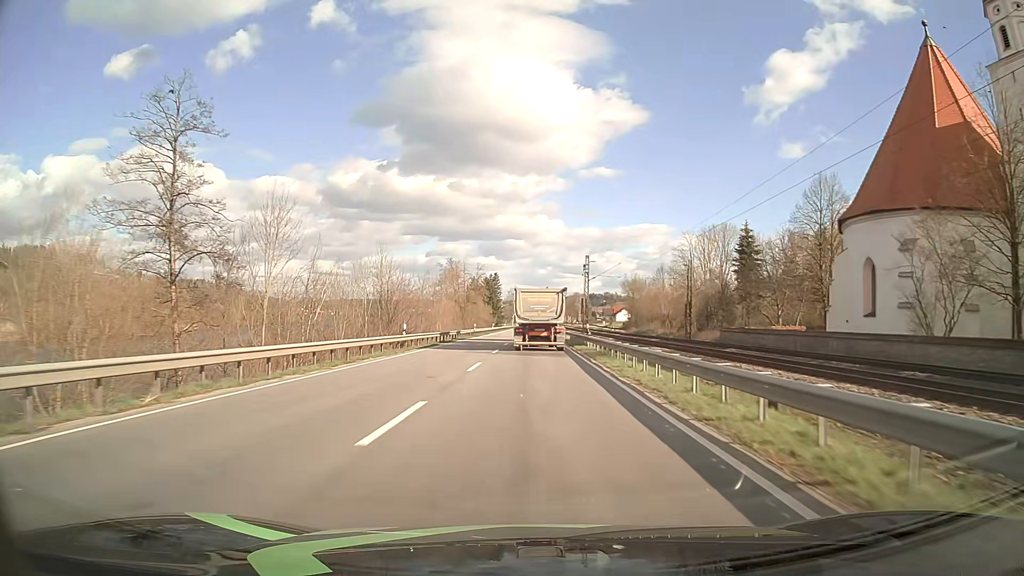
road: primary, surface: asphalt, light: Day
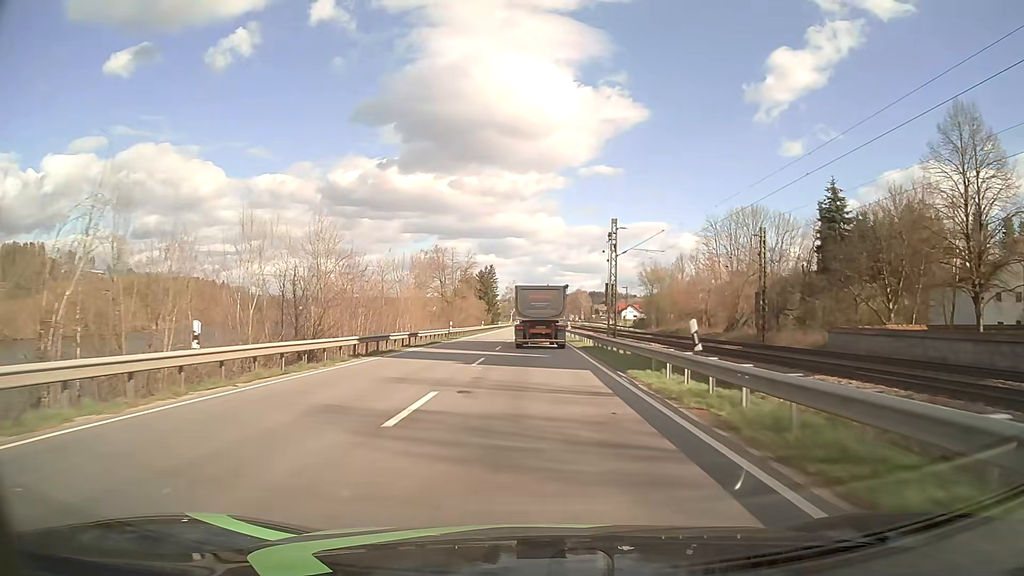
(0.0, +23.2) m; 0°
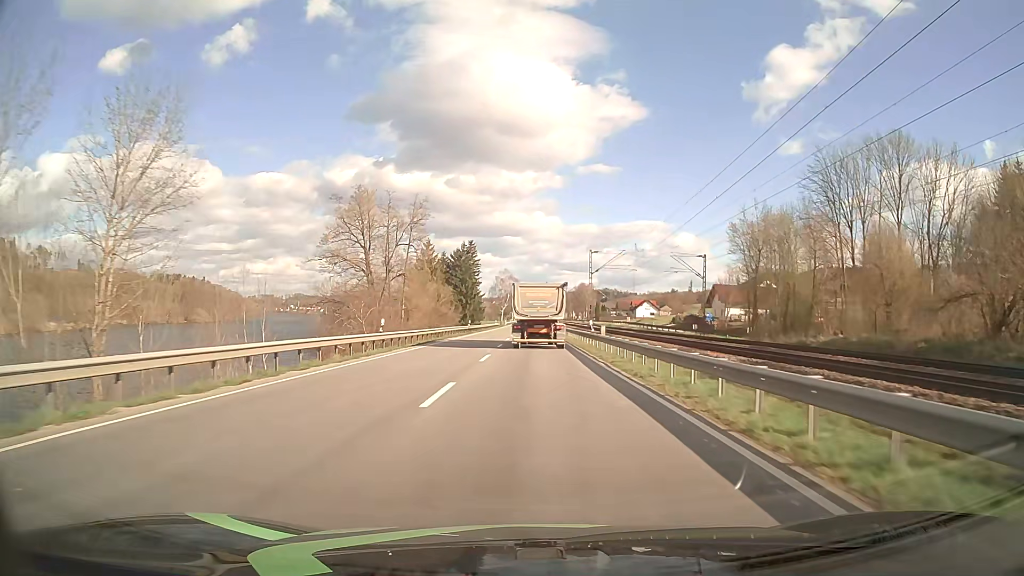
(-0.1, +58.7) m; 0°
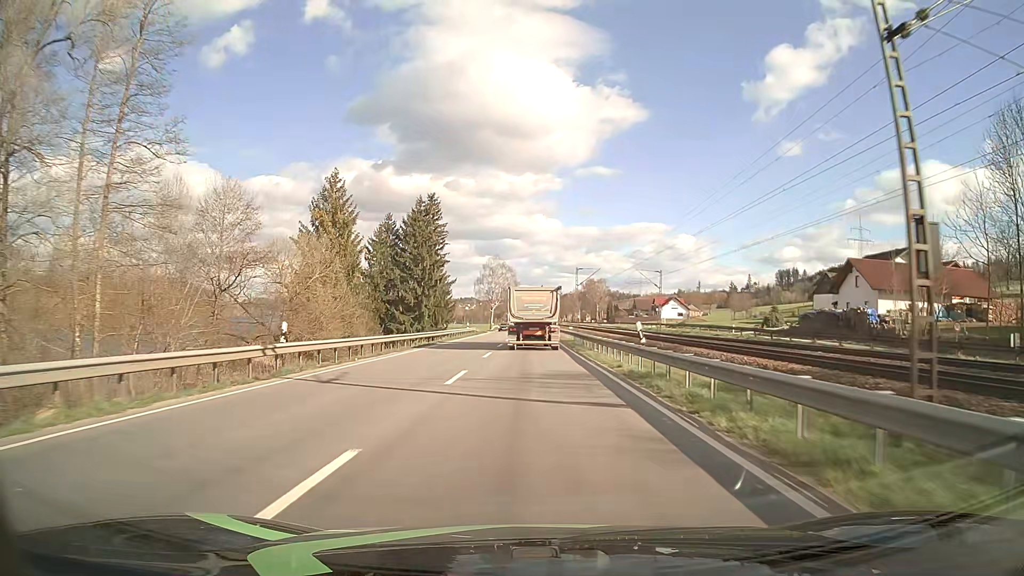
(0.0, +55.9) m; 0°
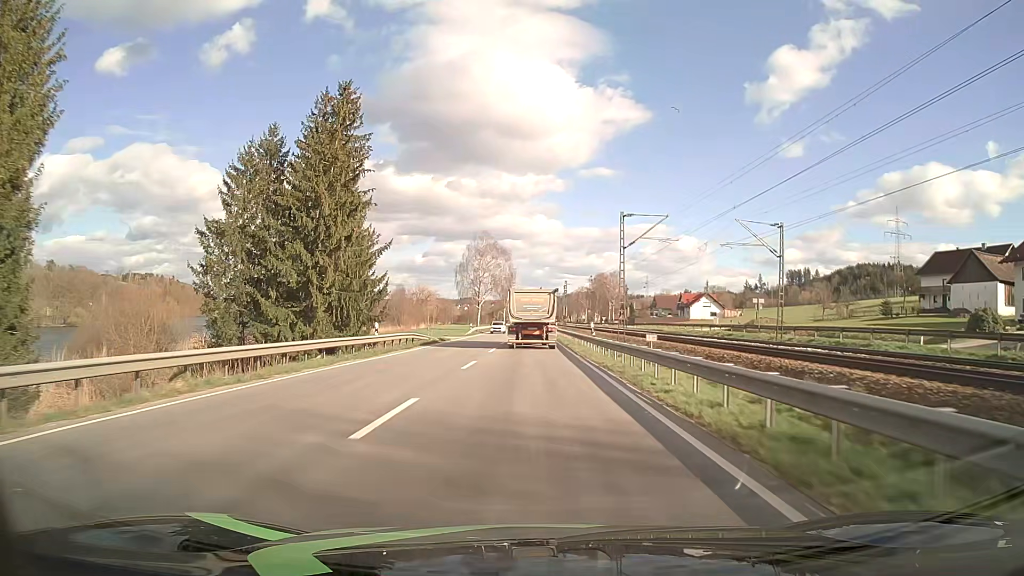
(+0.1, +43.5) m; 0°
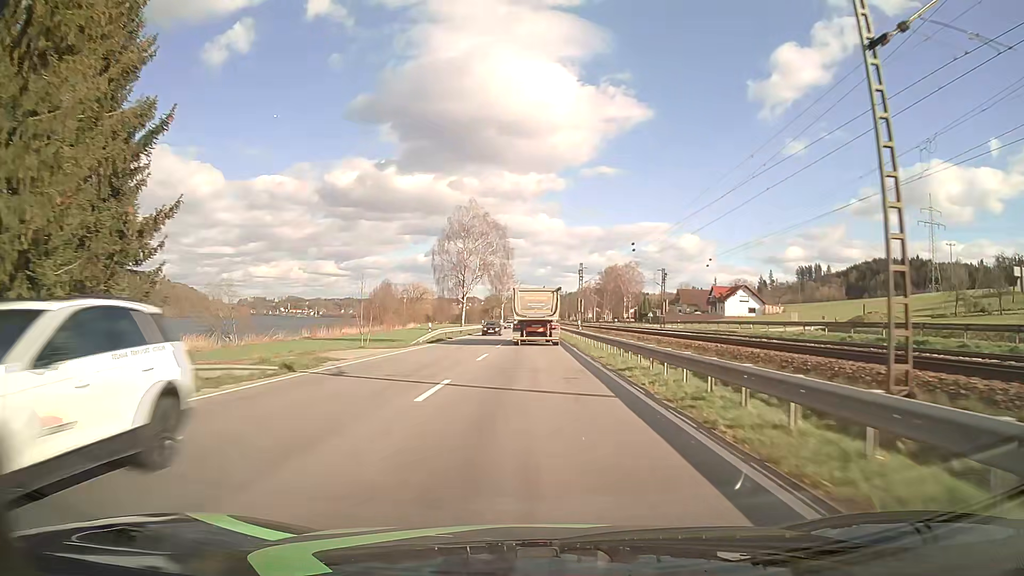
(0.0, +32.9) m; 0°
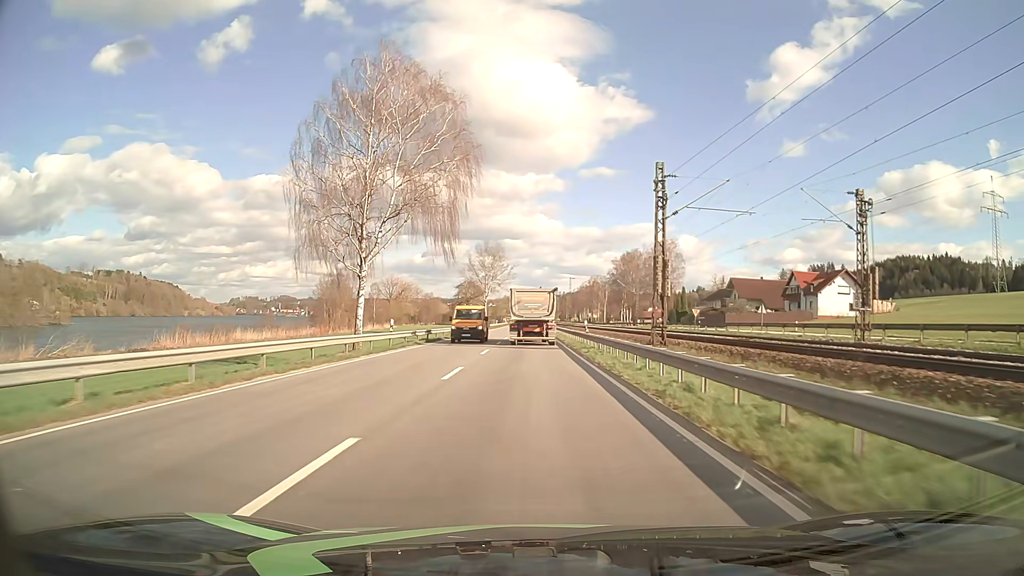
(0.0, +56.2) m; 0°
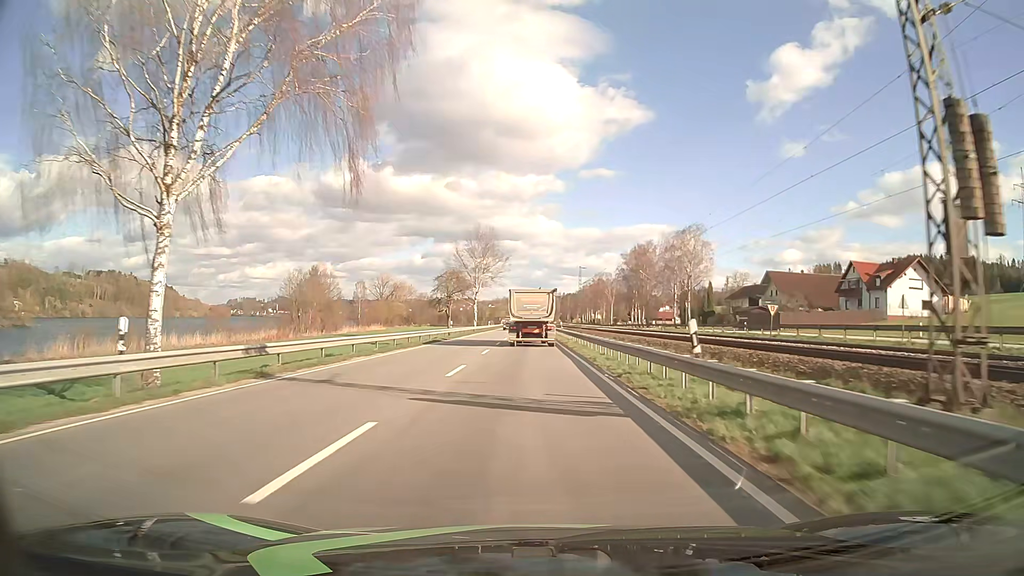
(0.0, +22.9) m; 0°
(0, +10) (0, +20) (0, +30) (0, +40) (0, +50) (0, +60) (0, +70) (0, +80) (0, +90) (0, +100) m
